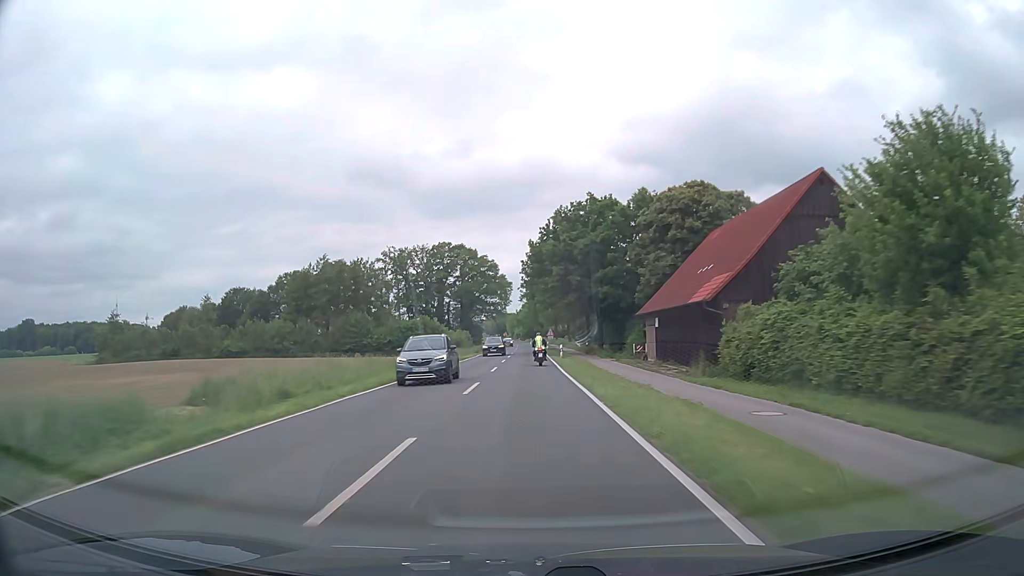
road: secondary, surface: asphalt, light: Day
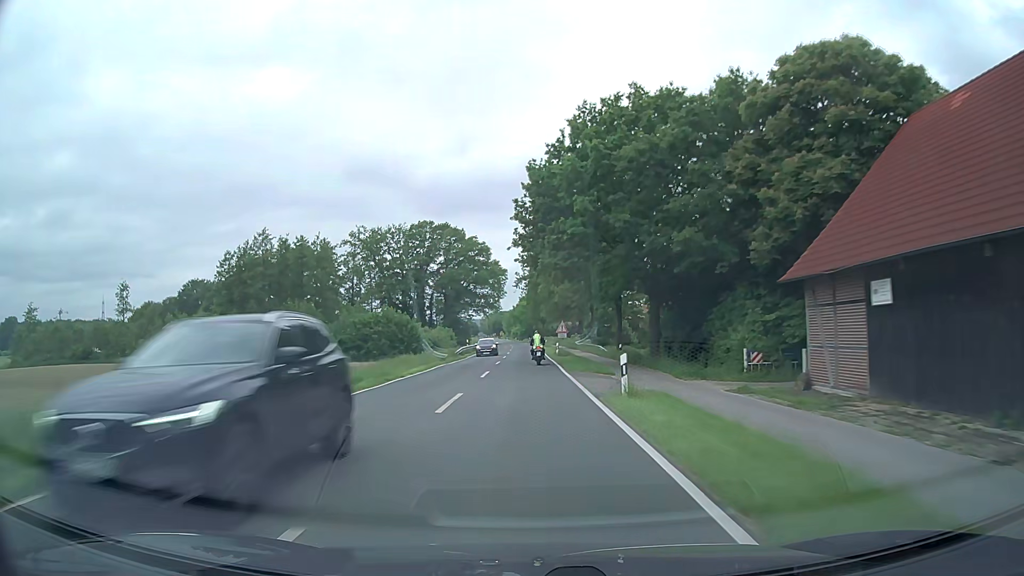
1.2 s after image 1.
(+0.1, +28.6) m; 0°
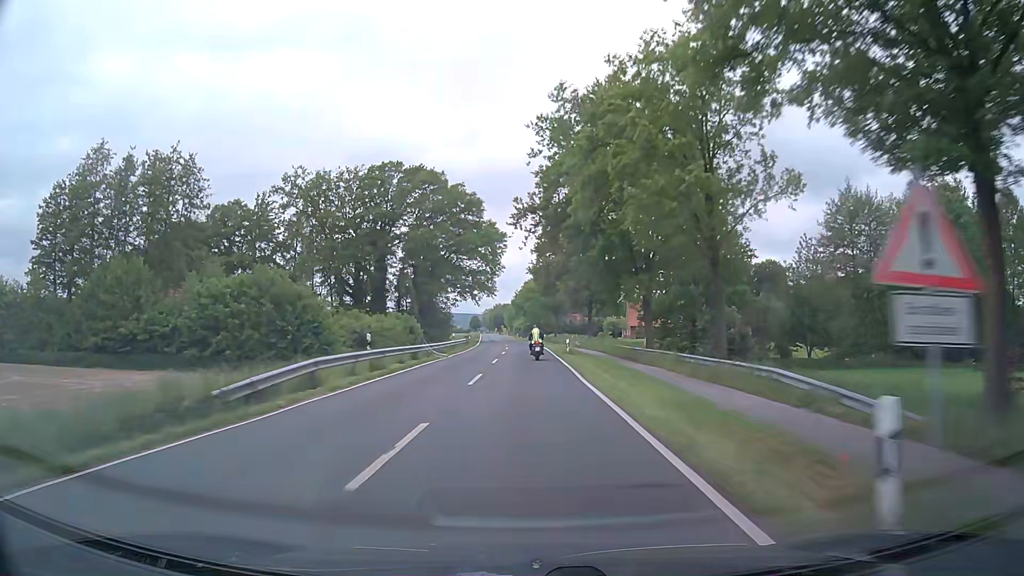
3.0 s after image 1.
(-0.3, +42.2) m; -1°
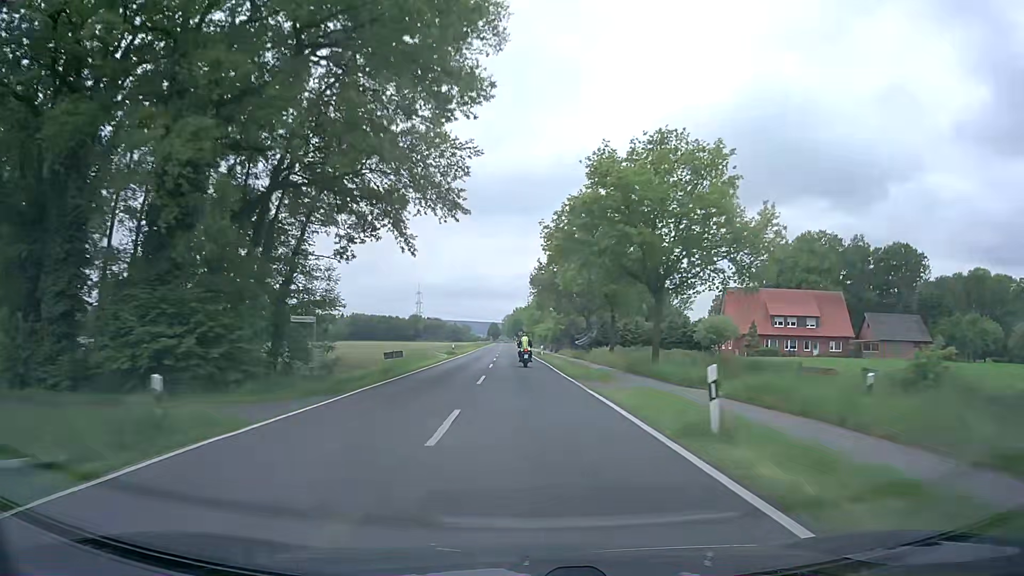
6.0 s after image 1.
(+0.1, +69.1) m; -1°
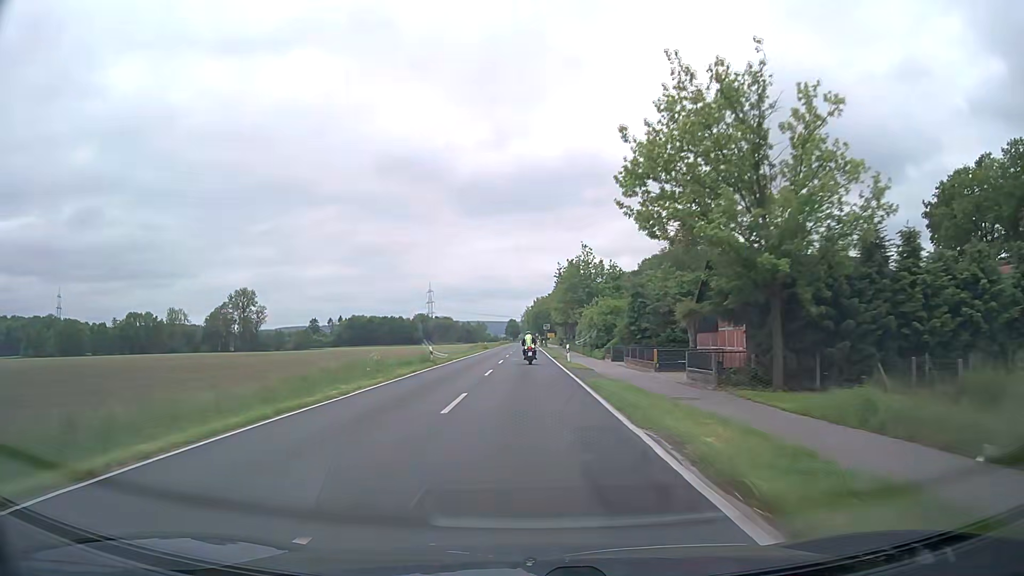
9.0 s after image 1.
(-1.4, +68.6) m; -2°
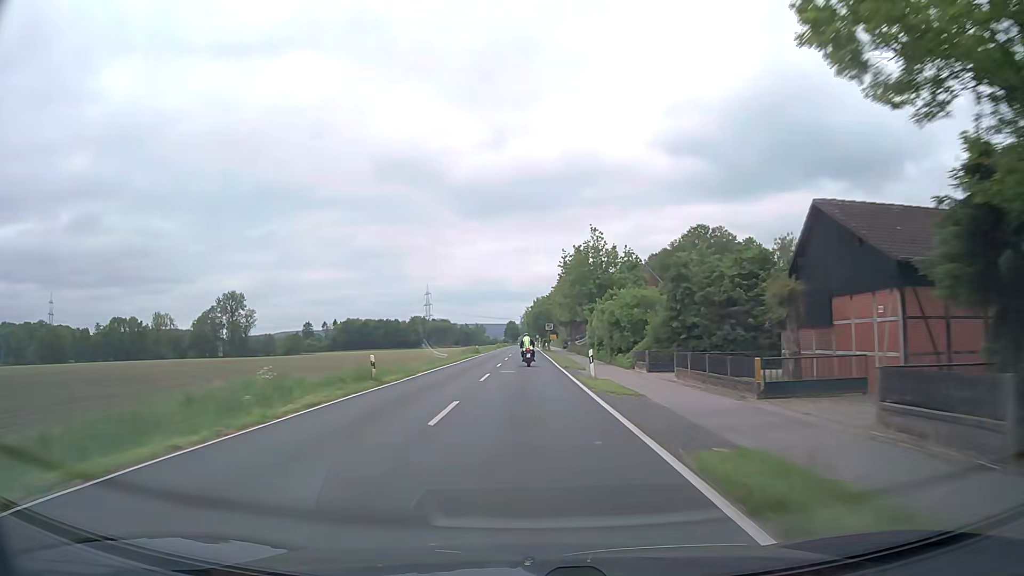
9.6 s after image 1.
(0.0, +13.7) m; 0°
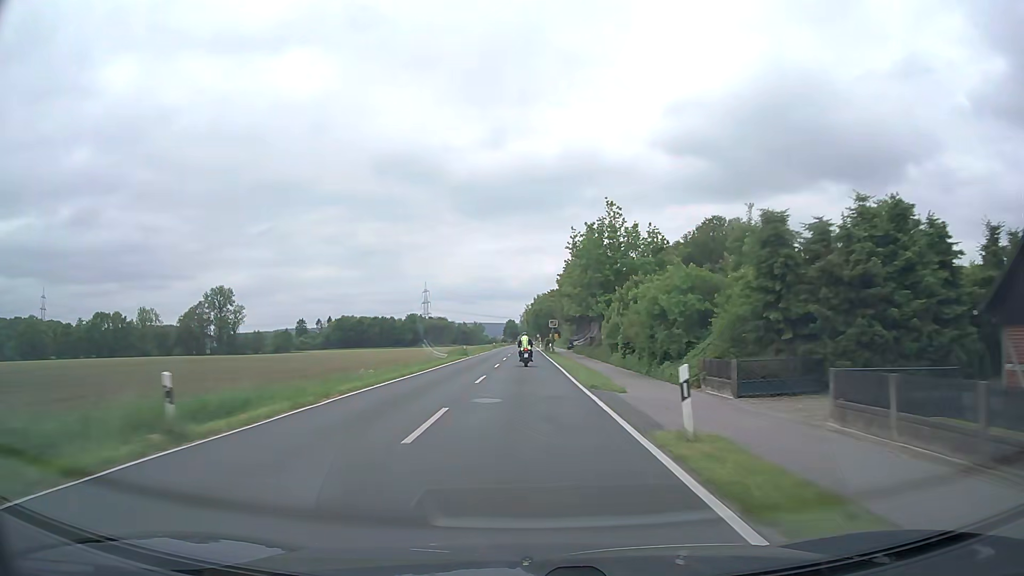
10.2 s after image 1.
(0.0, +13.7) m; 0°
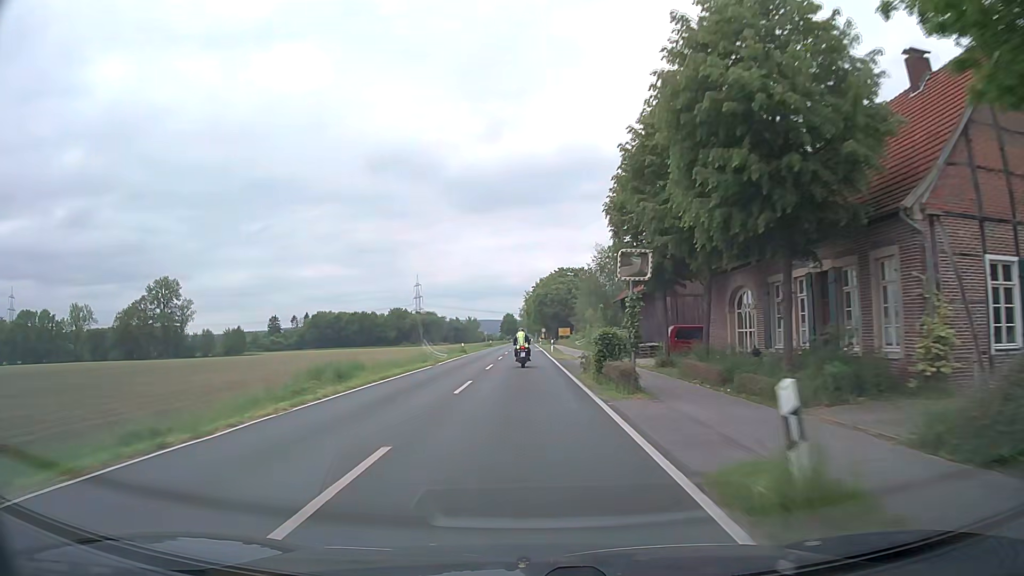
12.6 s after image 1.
(-0.1, +52.6) m; 0°
(0, +10) (0, +20) (0, +30) (0, +40) (0, +50) (0, +60) (0, +70) (0, +80) (0, +90) (0, +100) m
